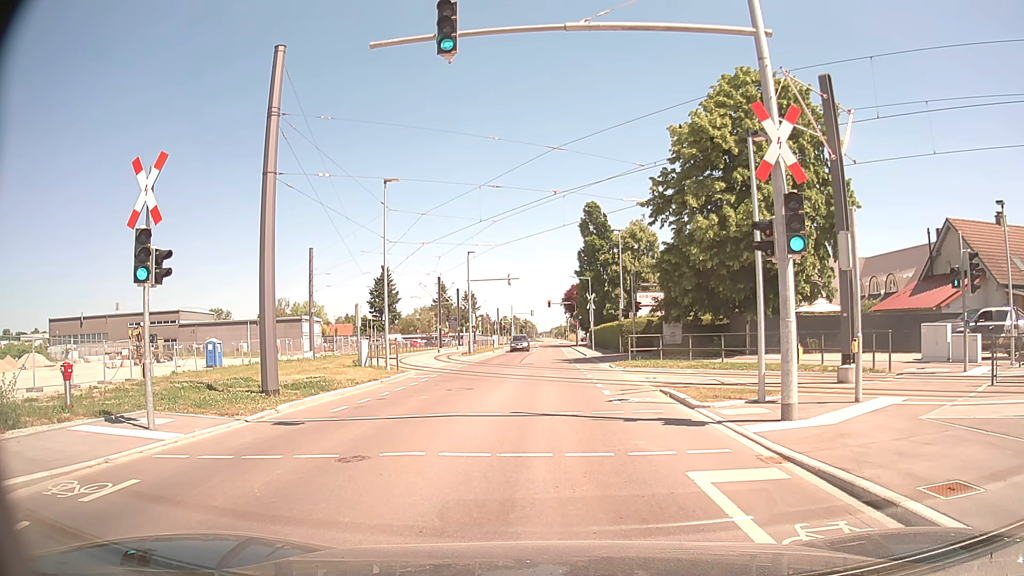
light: Day
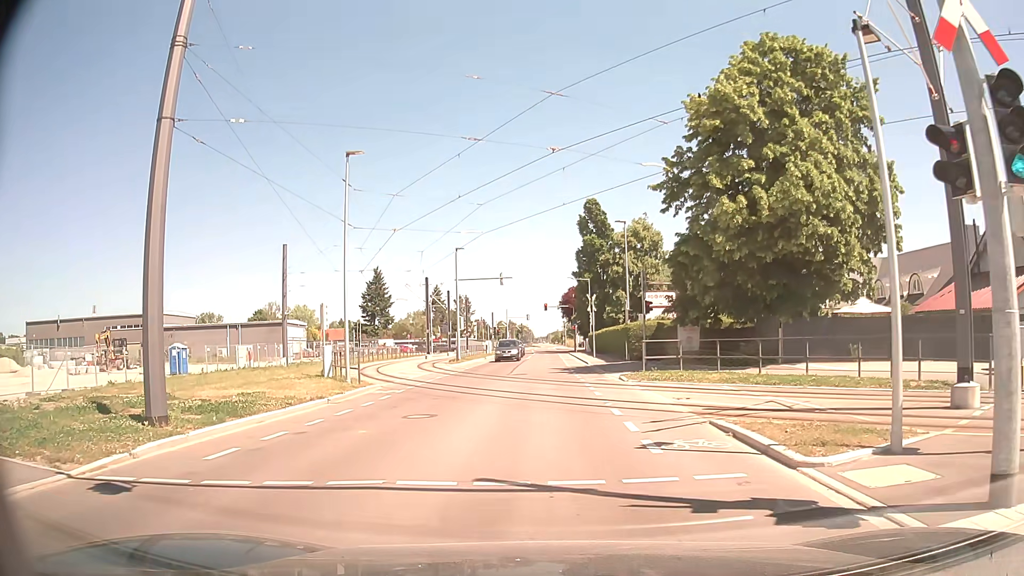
(0.0, +5.8) m; 0°
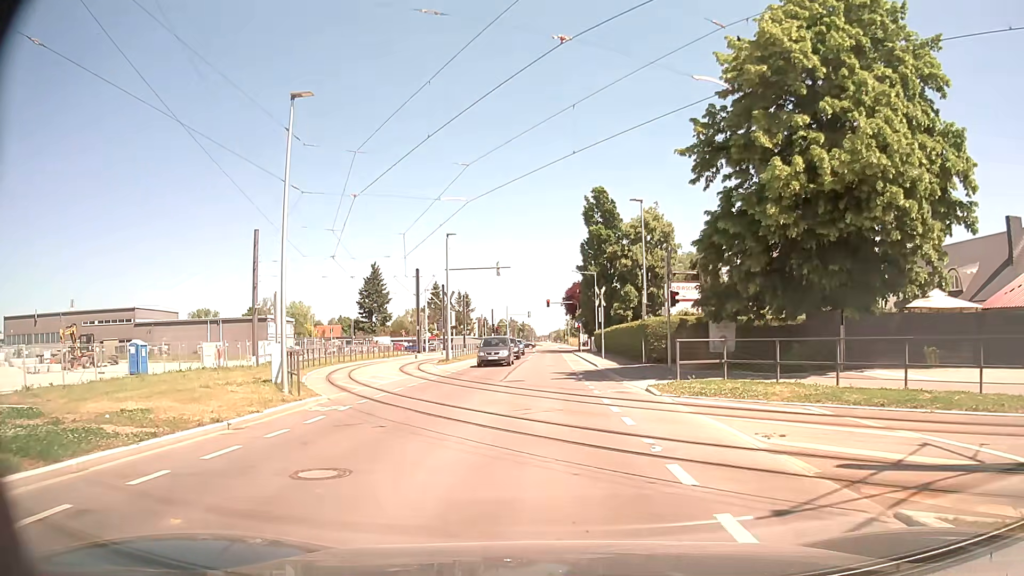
(0.0, +6.2) m; 0°
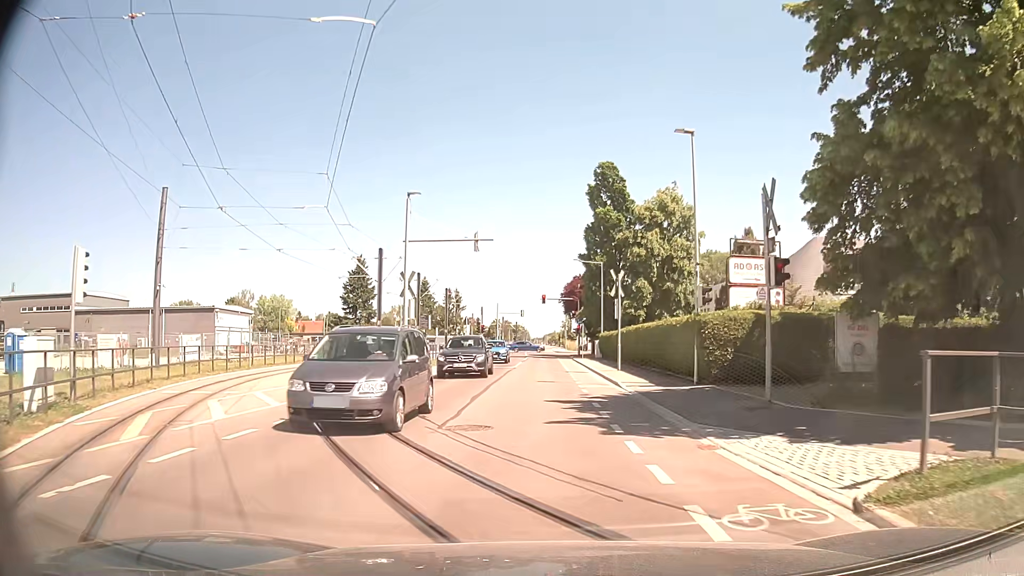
(0.0, +12.8) m; +1°
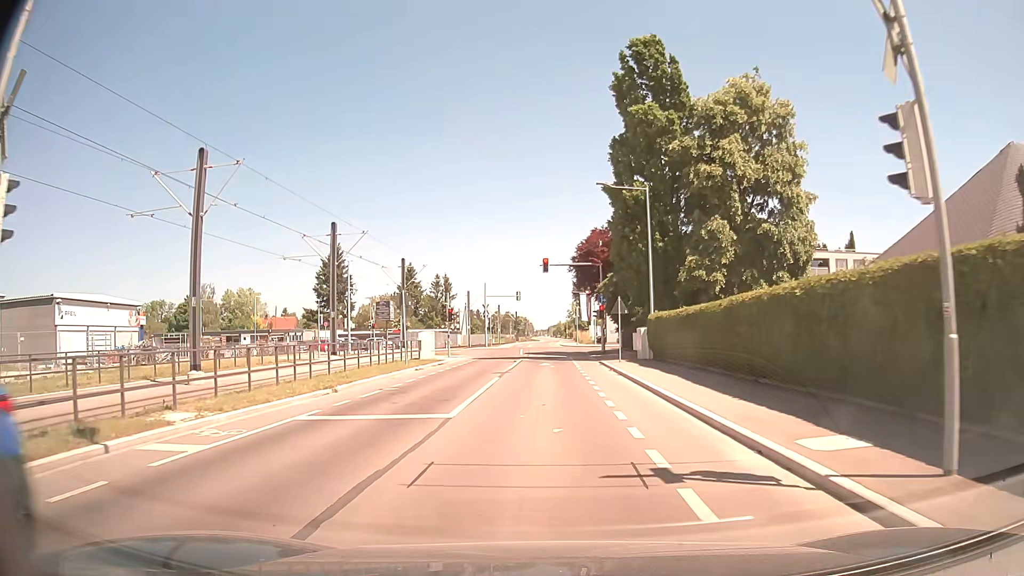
(-0.4, +26.2) m; -1°
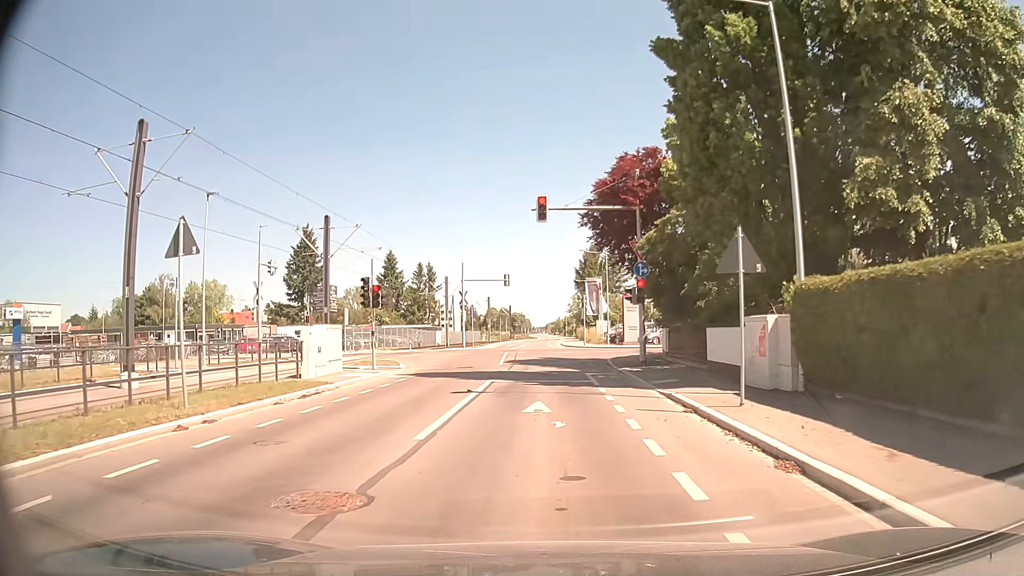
(0.0, +19.2) m; 0°
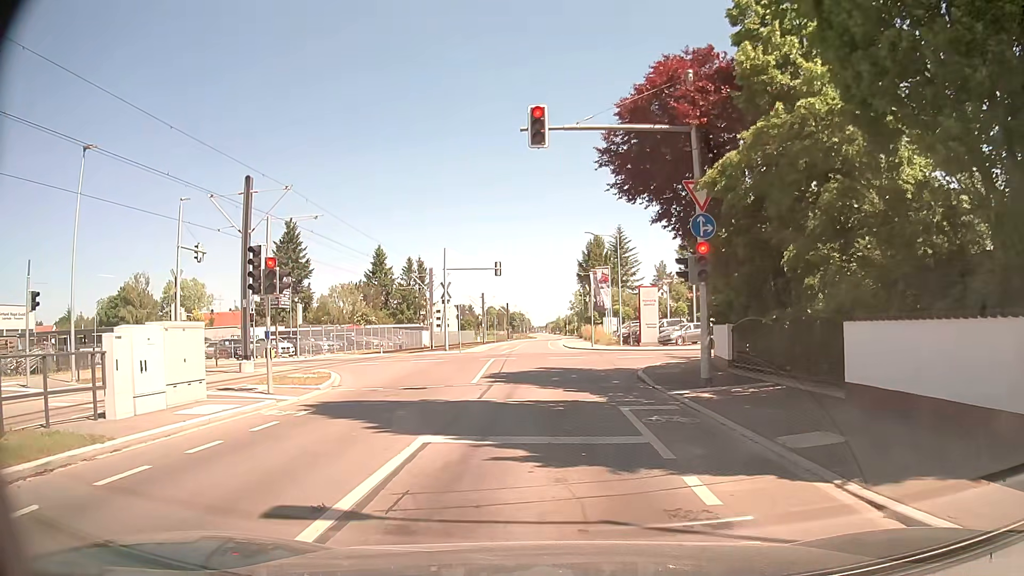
(0.0, +9.9) m; -1°
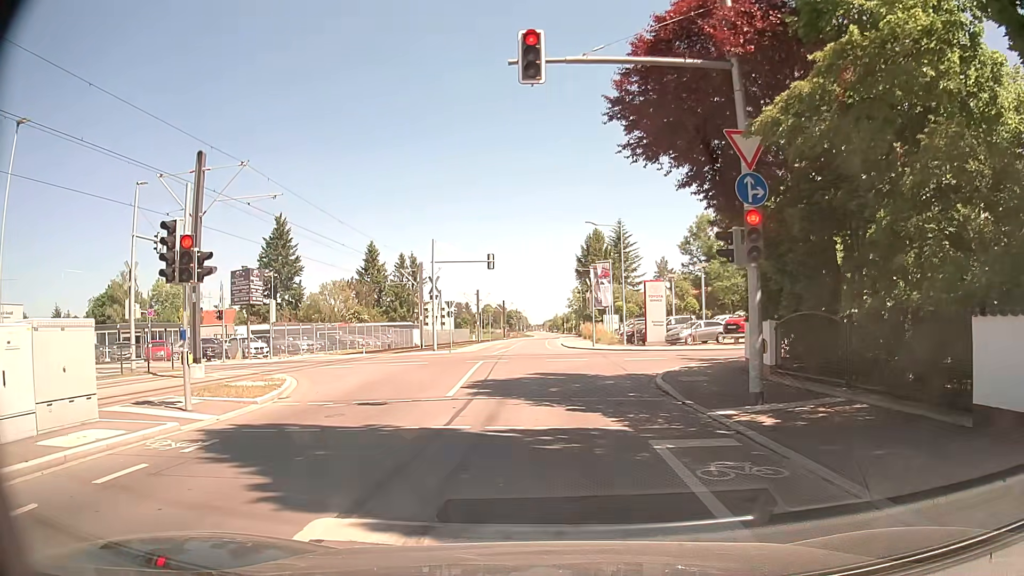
(+0.1, +3.7) m; +1°
(0, +10) (+1, +20) (+6, +28) (+15, +31) (+25, +32) (+35, +34) (+45, +36) (+54, +39) (+64, +42) (+73, +46) m
